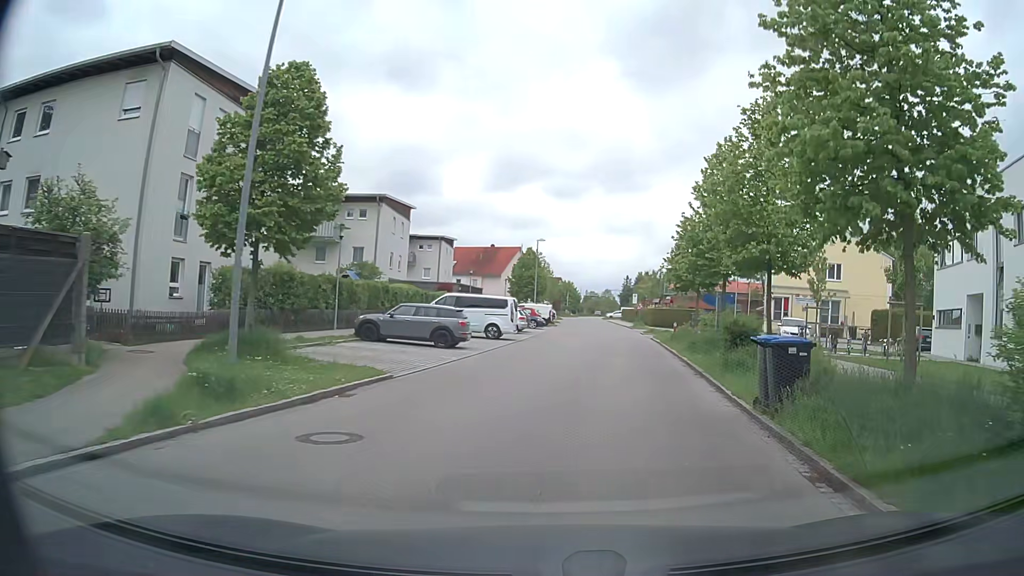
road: residential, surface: asphalt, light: Day
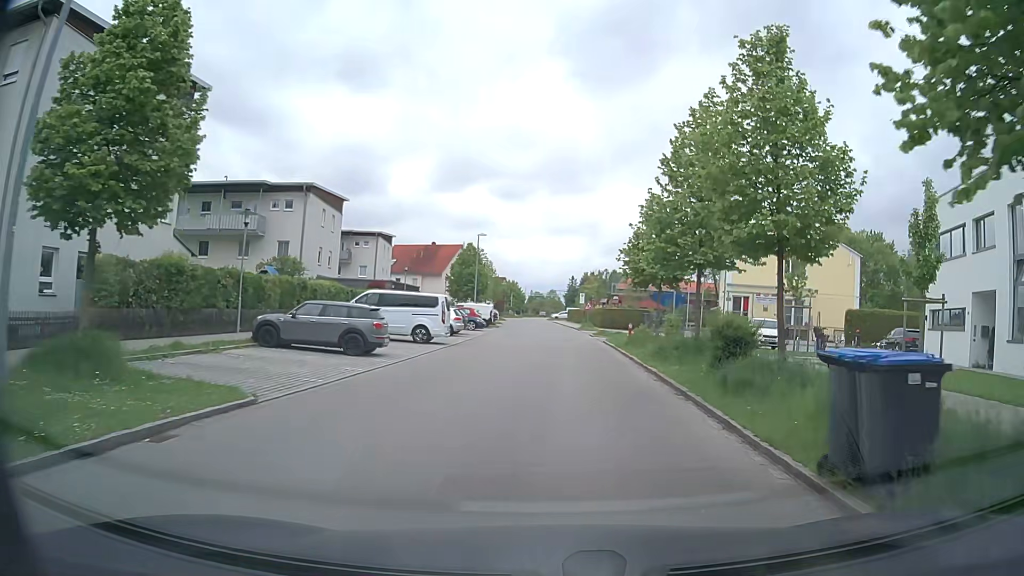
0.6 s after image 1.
(+0.2, +4.4) m; +4°
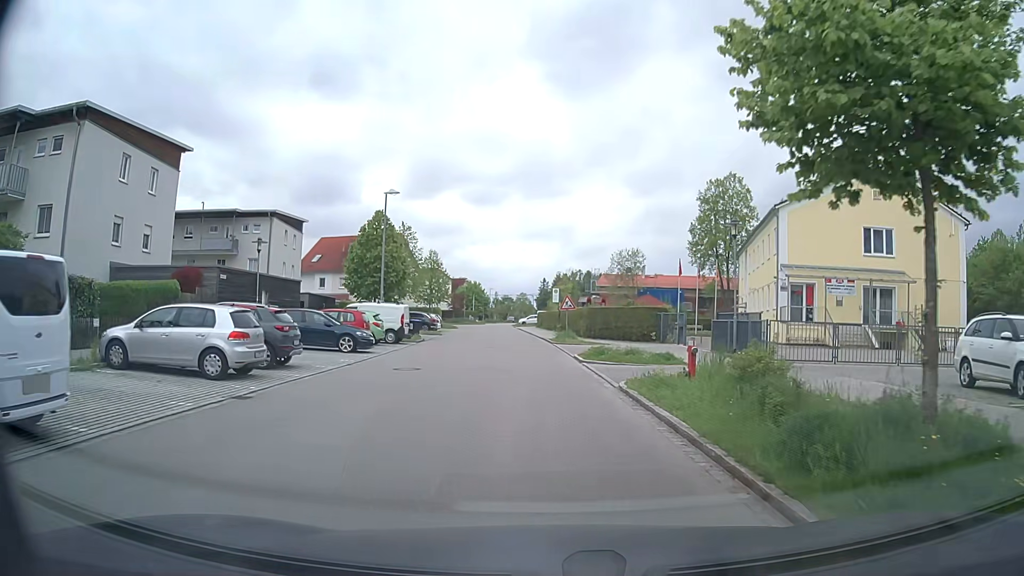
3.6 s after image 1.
(+1.1, +22.0) m; +2°
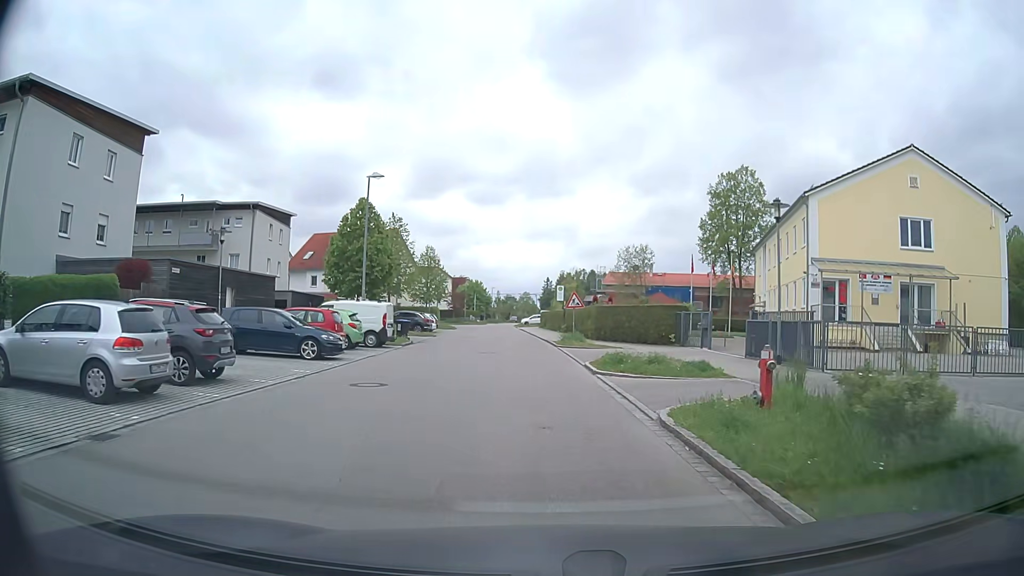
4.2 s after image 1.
(0.0, +4.2) m; -1°
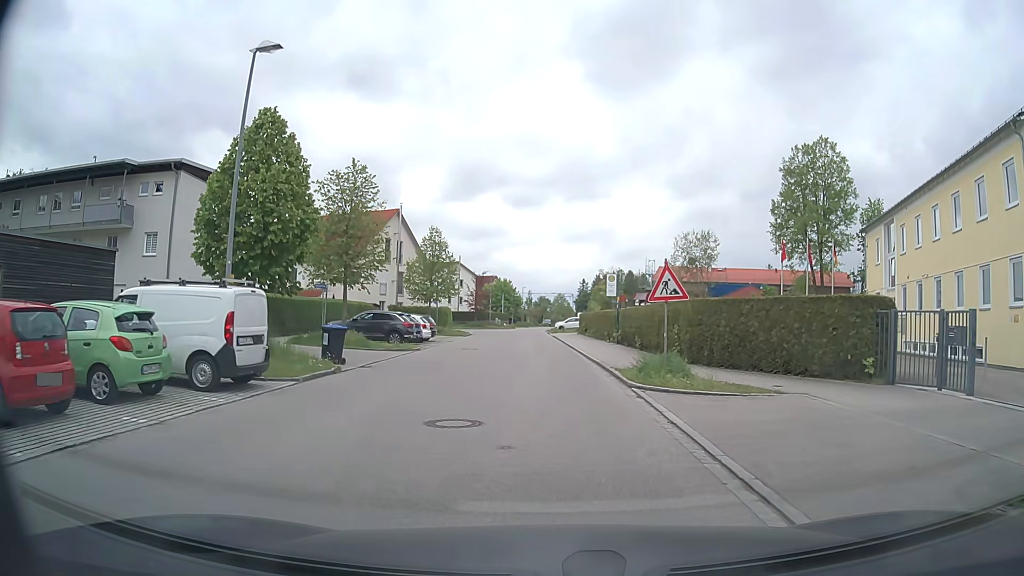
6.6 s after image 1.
(-0.2, +16.2) m; -2°
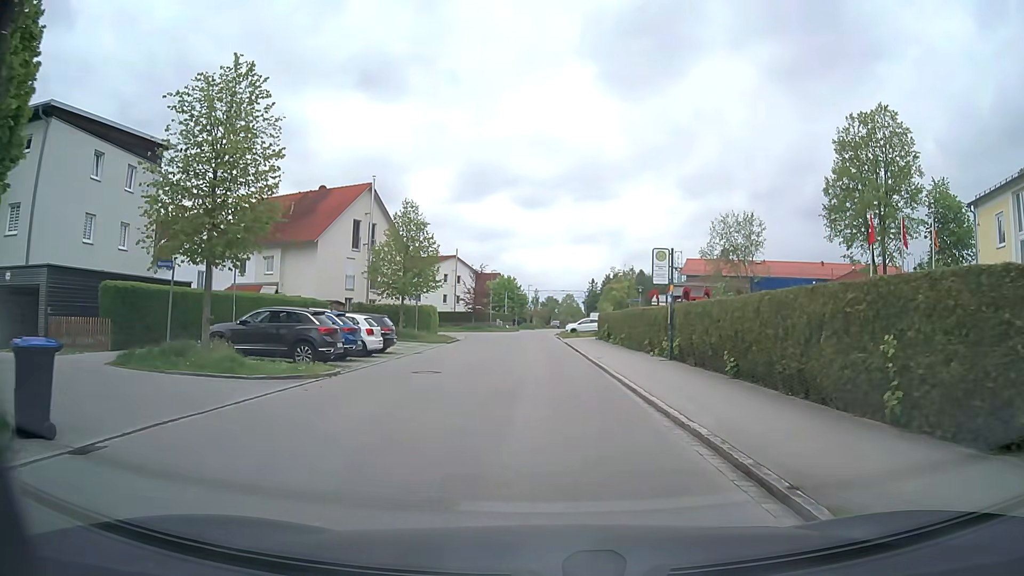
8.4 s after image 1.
(-0.1, +12.6) m; -1°
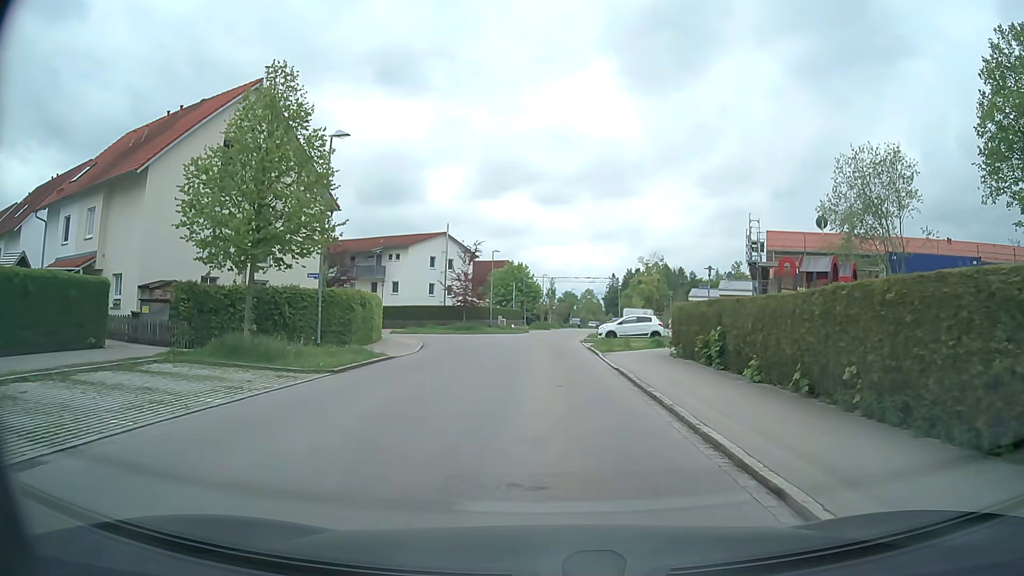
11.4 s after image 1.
(-0.1, +22.5) m; -1°
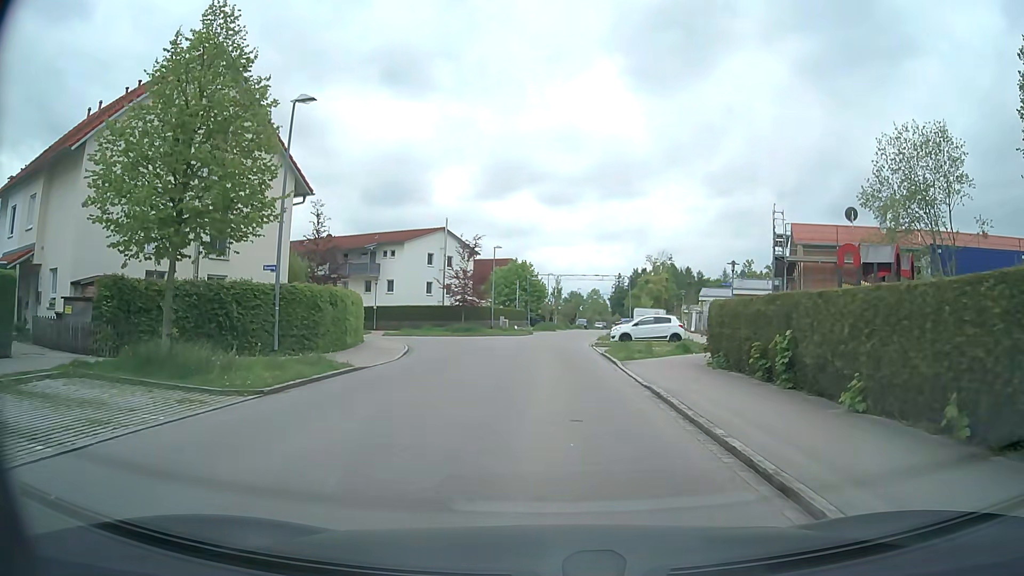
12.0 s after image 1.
(0.0, +4.4) m; 0°
(0, +10) (0, +20) (0, +30) (-3, +39) (-10, +46) (-19, +51) (-28, +56) (-37, +60) (-45, +66) (-54, +71) m
